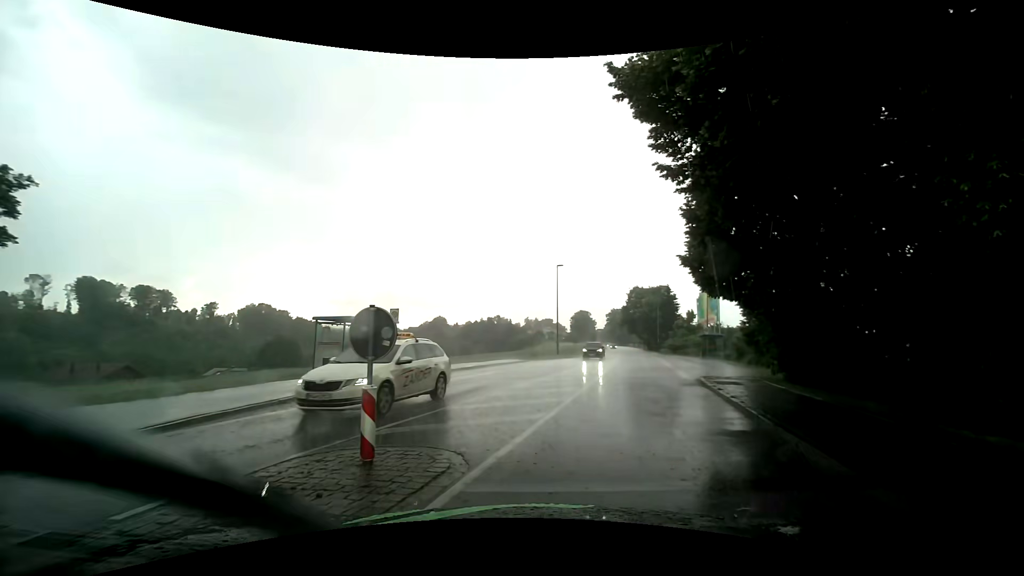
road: tertiary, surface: asphalt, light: Day
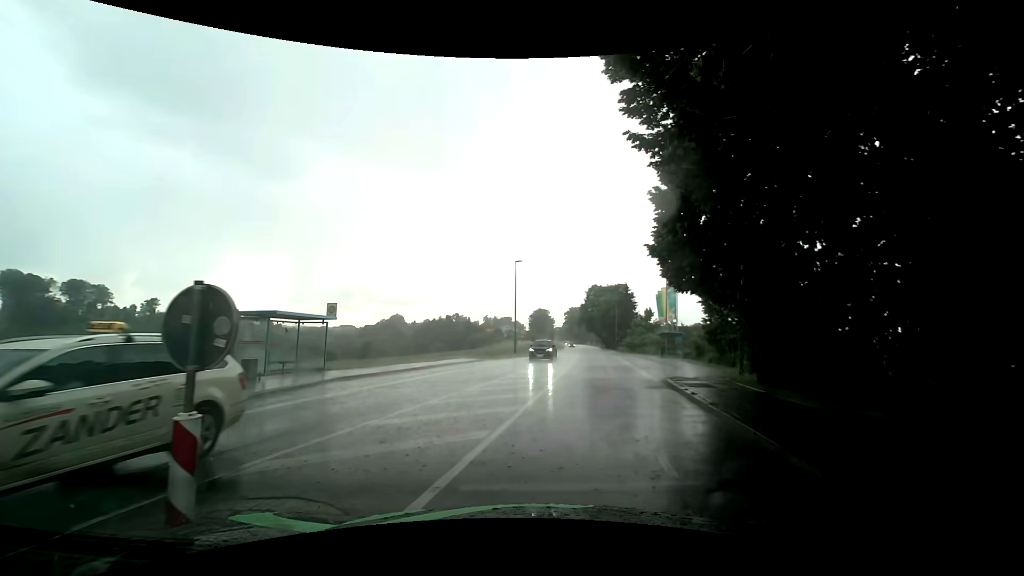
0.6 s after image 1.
(+0.1, +2.1) m; +4°
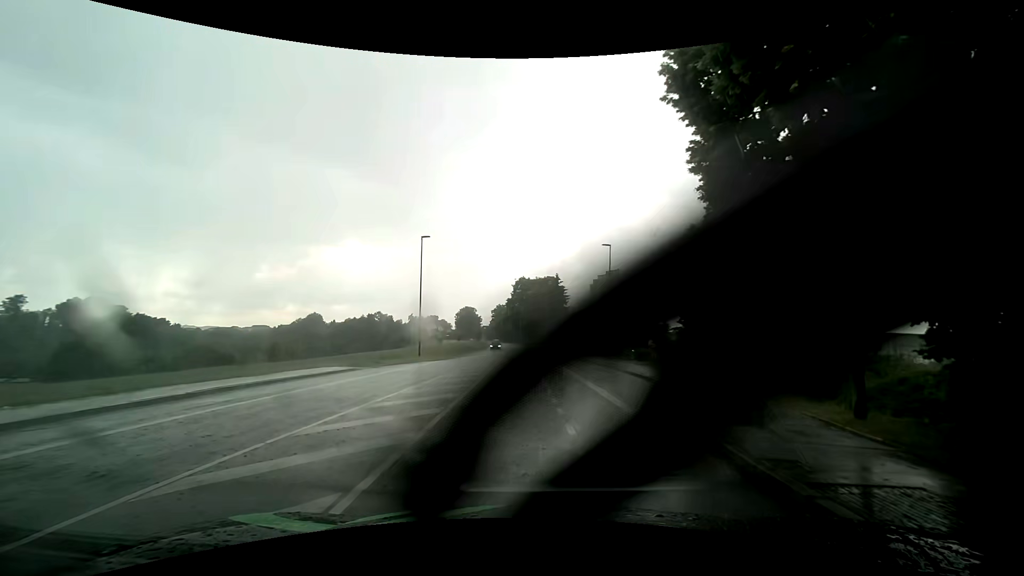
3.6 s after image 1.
(+1.4, +12.1) m; +10°
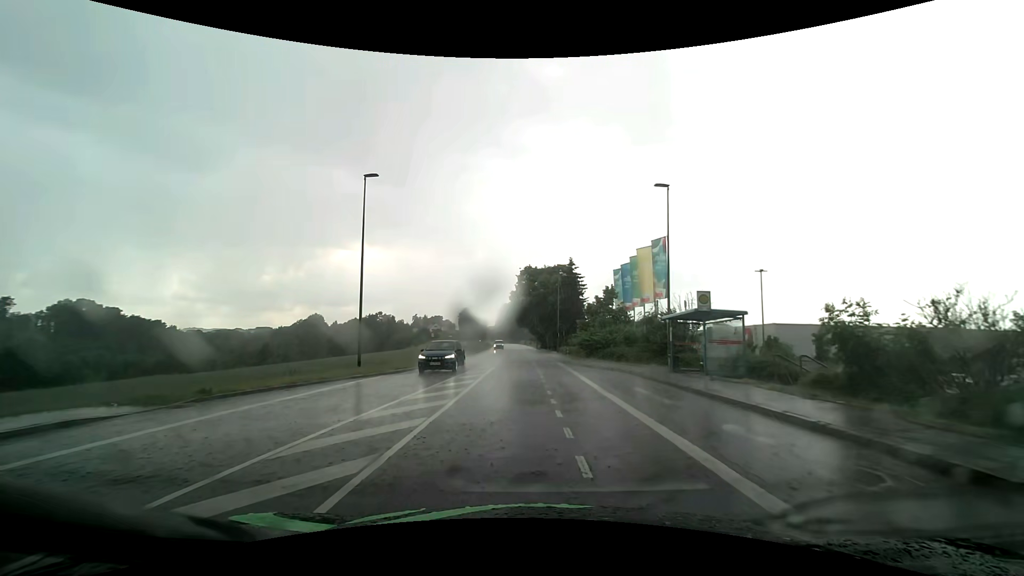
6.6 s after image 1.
(-0.5, +16.5) m; -2°
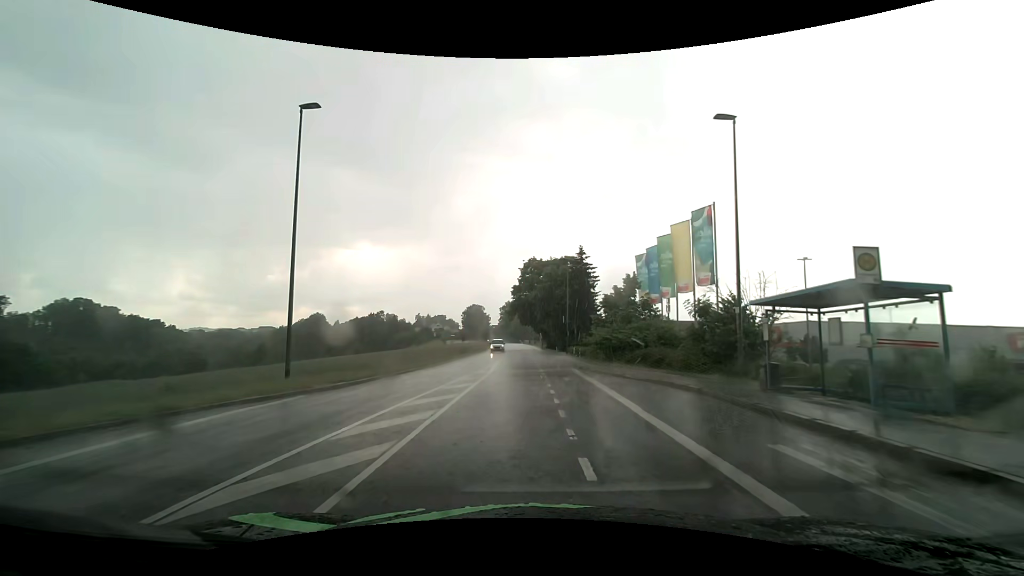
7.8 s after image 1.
(0.0, +8.2) m; 0°
